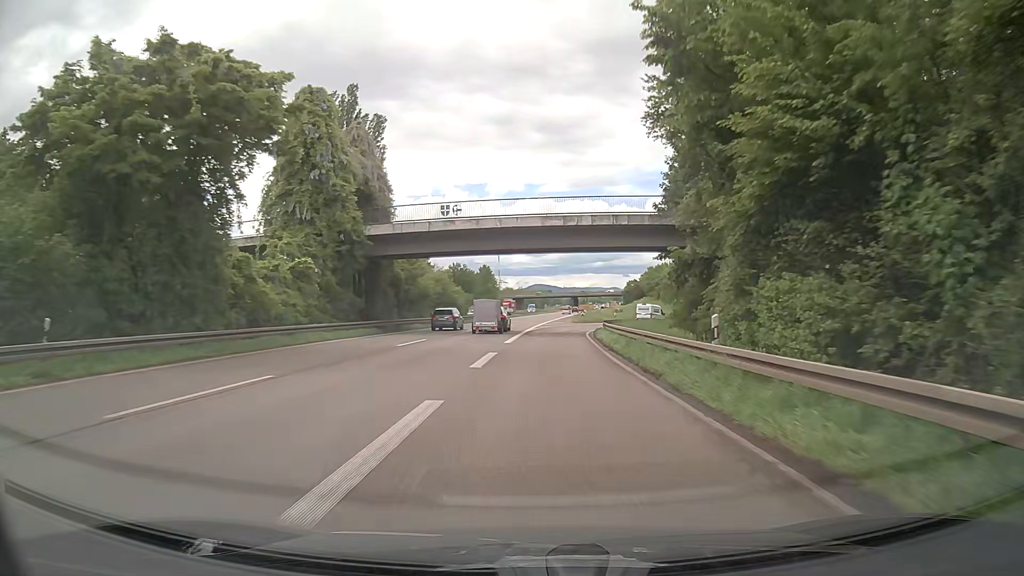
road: trunk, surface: asphalt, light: Day
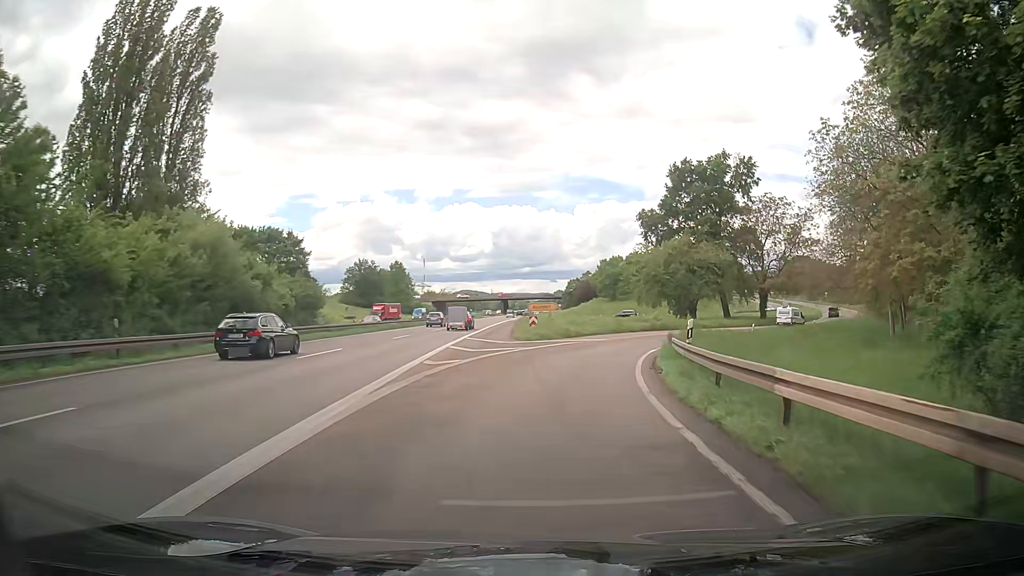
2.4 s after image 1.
(+1.6, +40.9) m; +8°
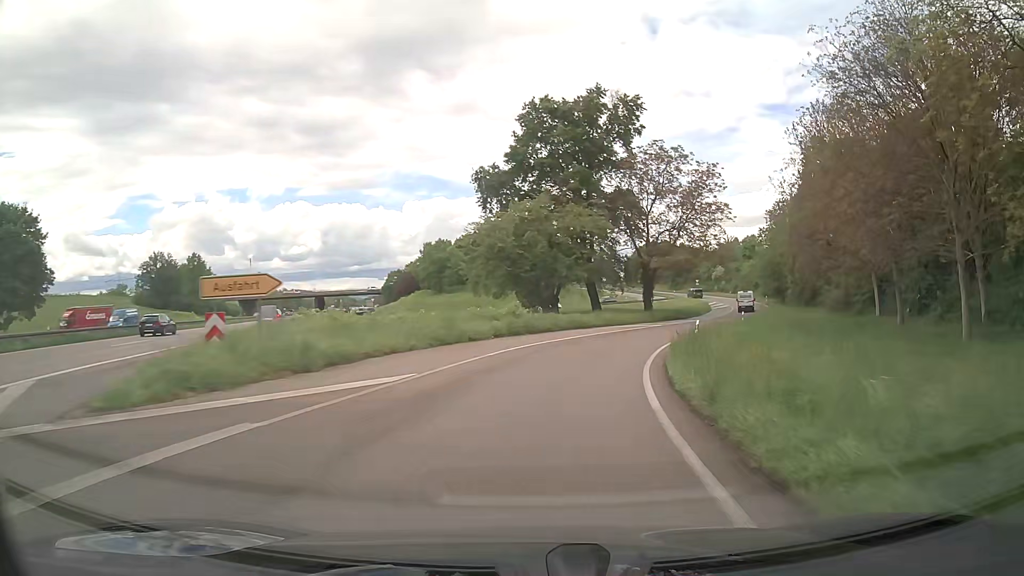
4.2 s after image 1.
(+2.1, +27.9) m; +12°
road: trunk_link
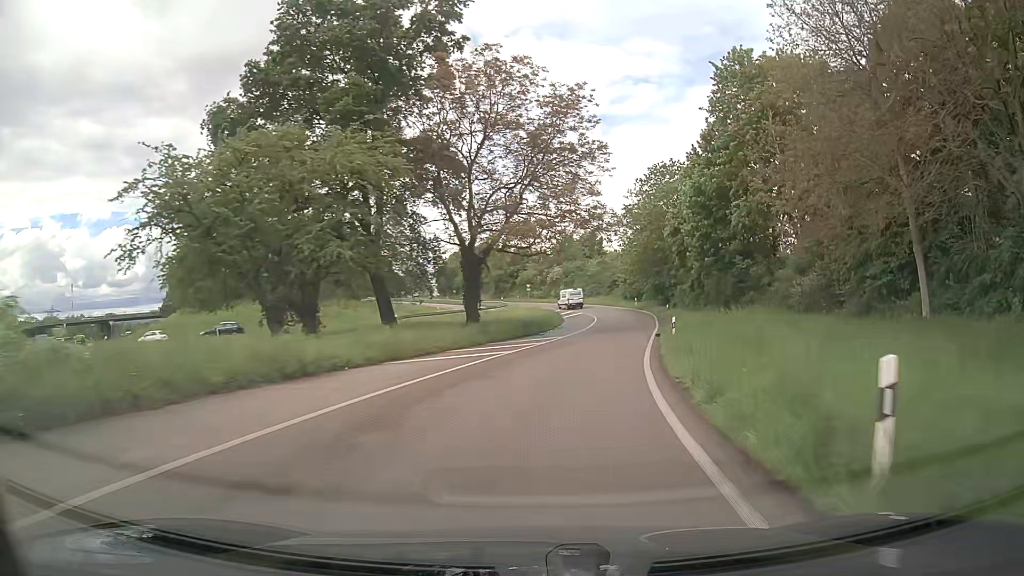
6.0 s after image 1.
(+4.3, +28.7) m; +16°
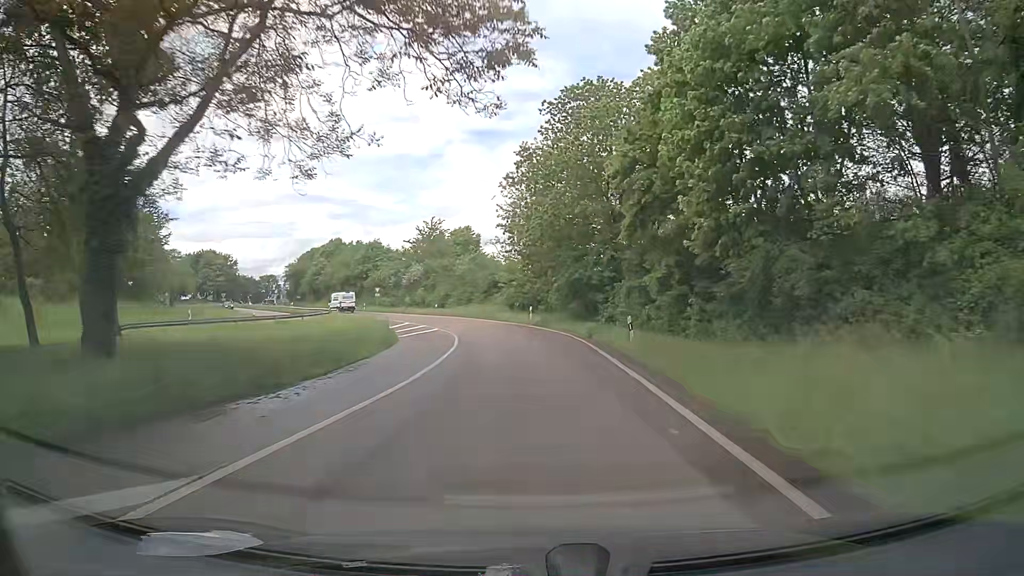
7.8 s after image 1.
(+3.5, +30.5) m; +11°
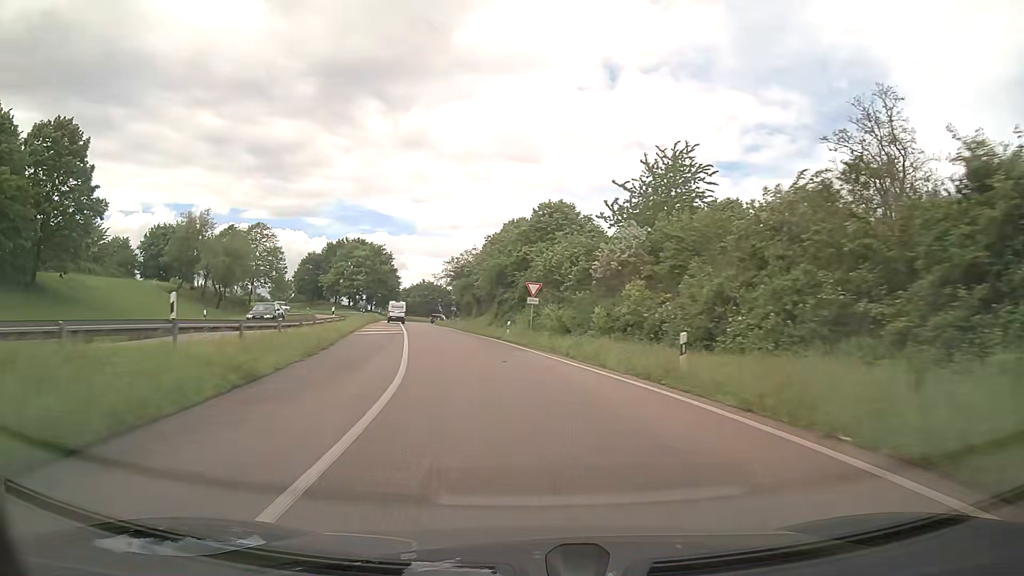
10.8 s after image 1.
(-6.3, +52.9) m; -19°
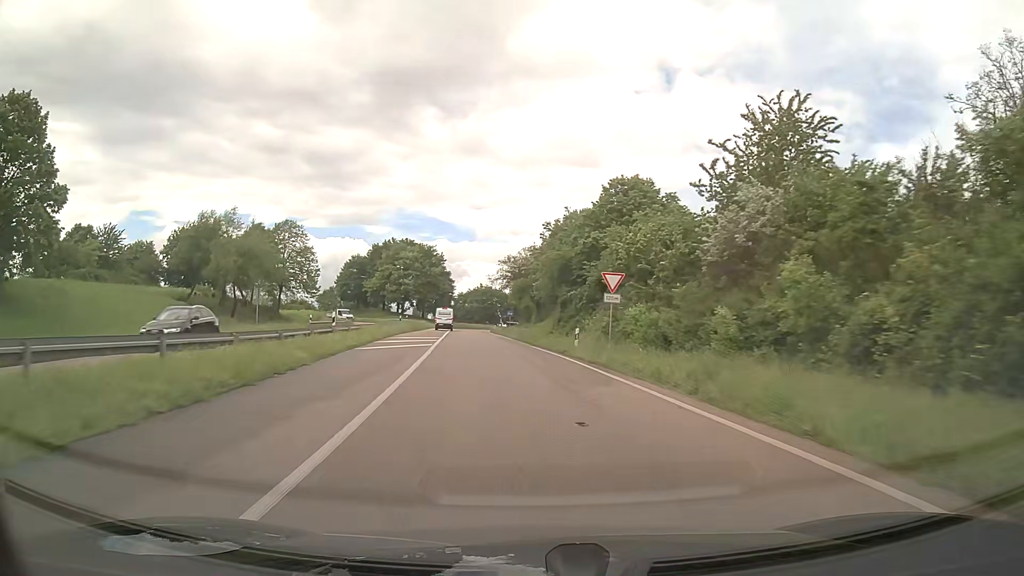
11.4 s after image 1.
(-0.5, +10.8) m; -5°
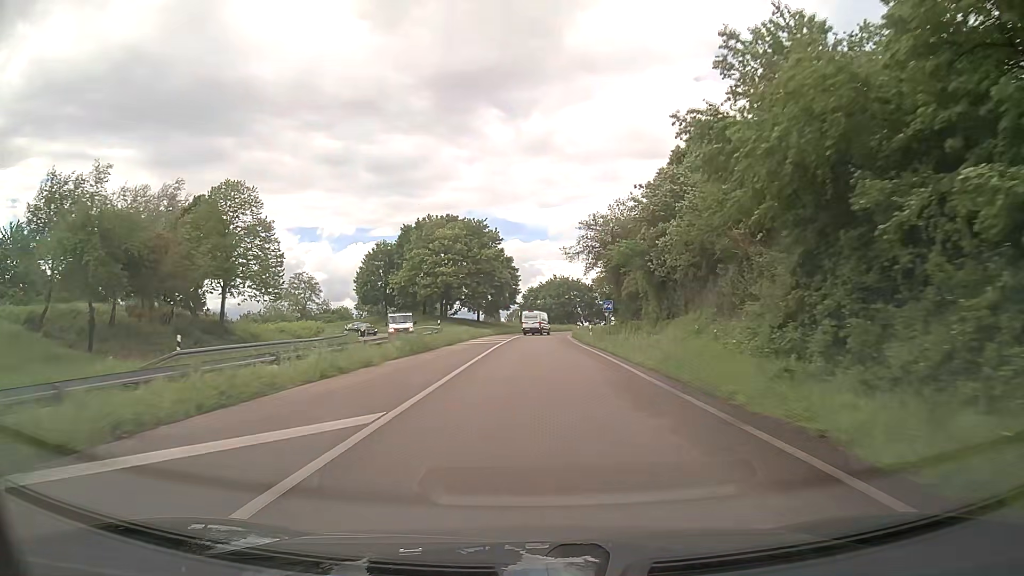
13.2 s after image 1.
(-2.5, +32.4) m; -7°
(0, +10) (0, +20) (0, +30) (0, +40) (0, +50) (0, +60) (+1, +70) (+2, +80) (+5, +89) (+9, +99) m
